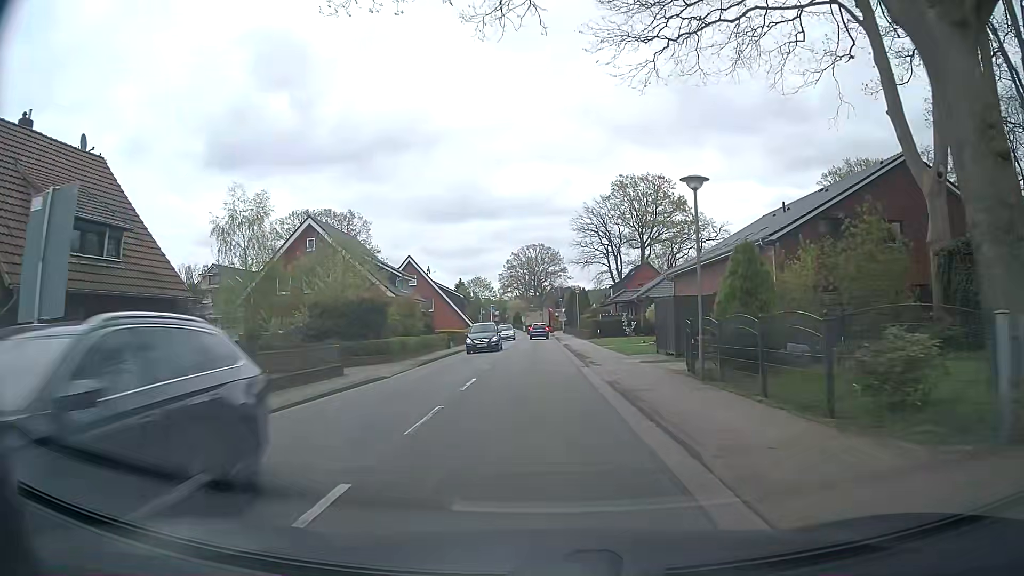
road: tertiary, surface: asphalt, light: Day
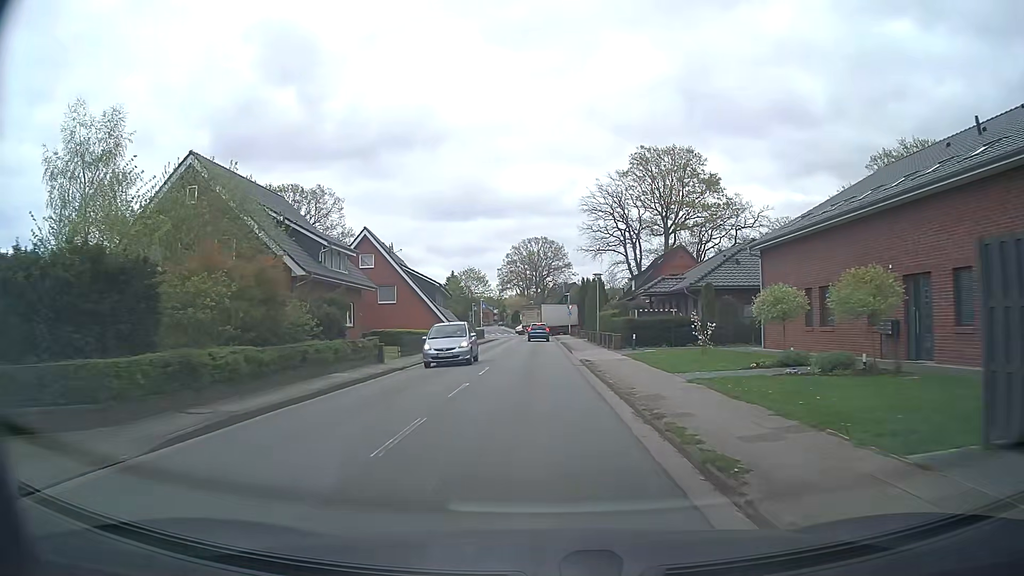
(-0.1, +18.8) m; 0°
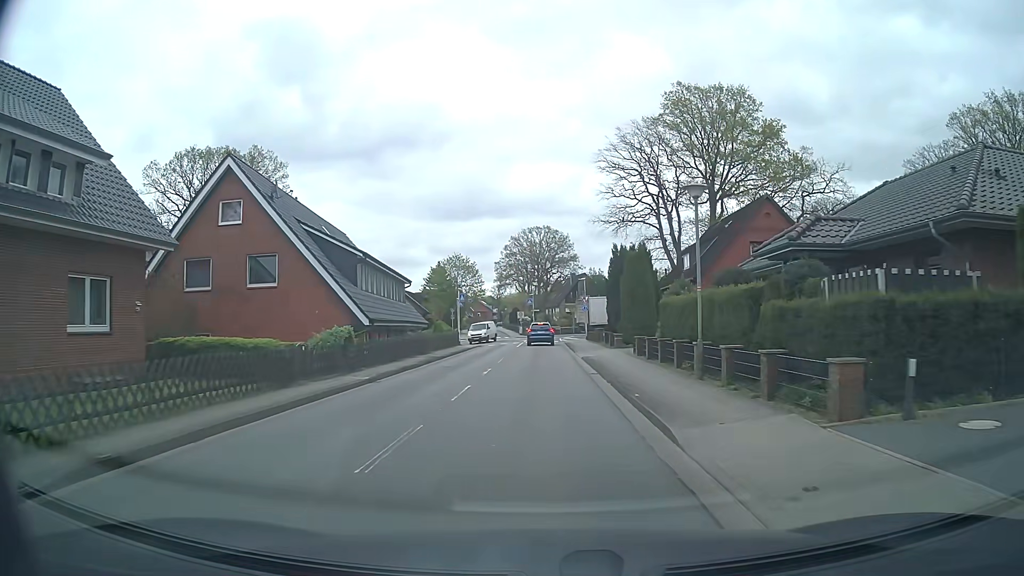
(0.0, +24.4) m; 0°
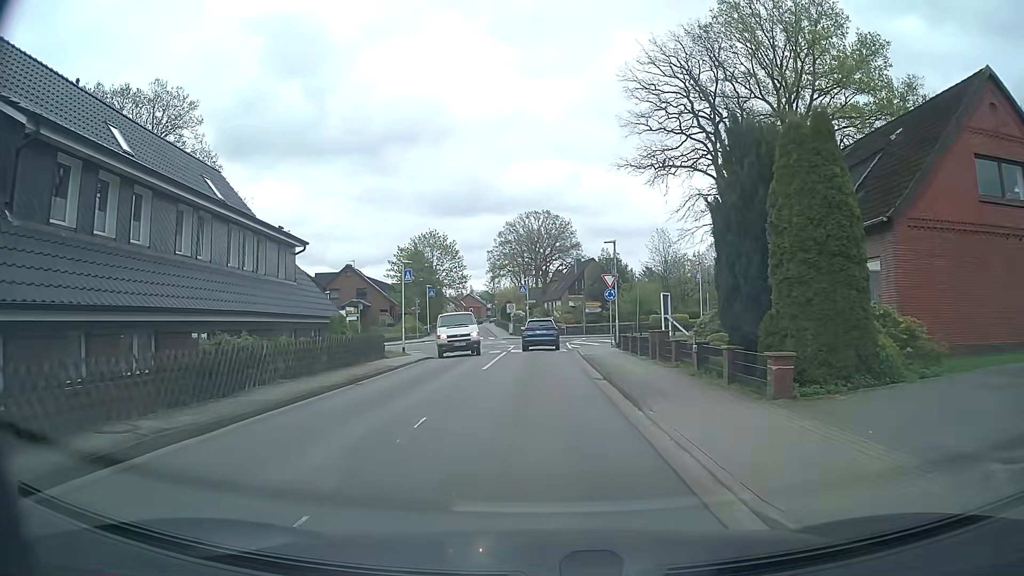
(0.0, +22.1) m; +1°
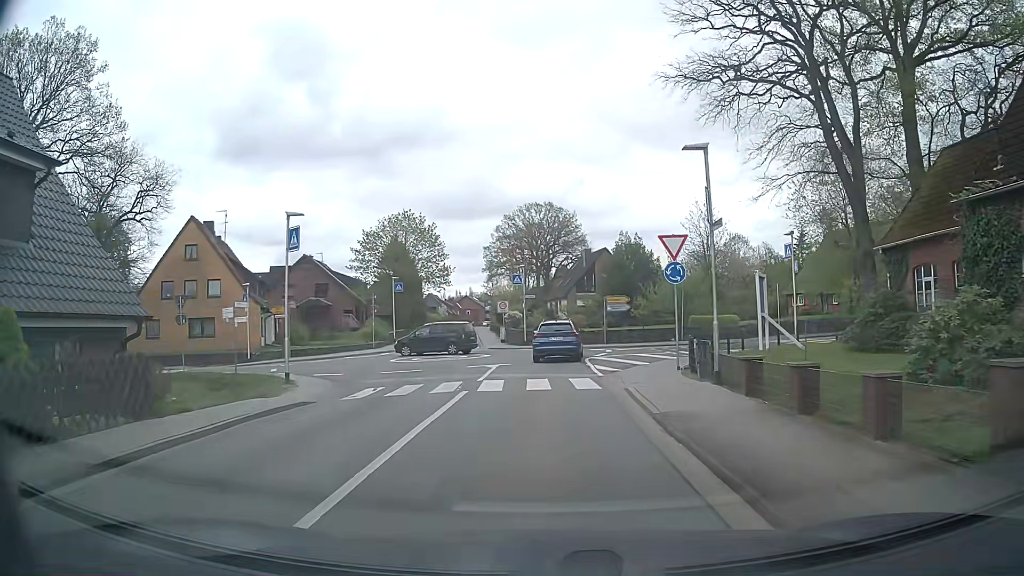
(-0.2, +16.4) m; -1°
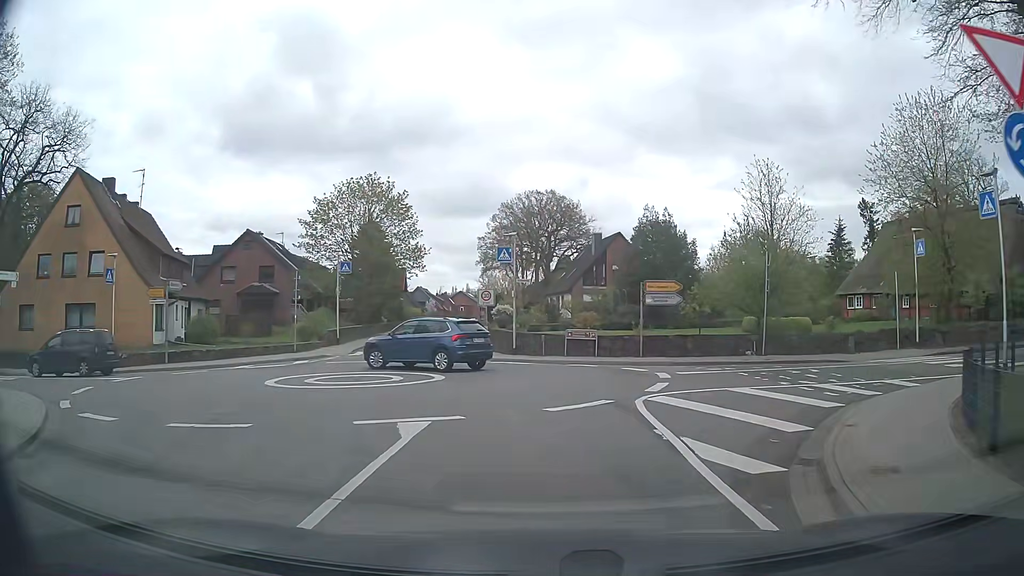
(+0.1, +14.2) m; 0°
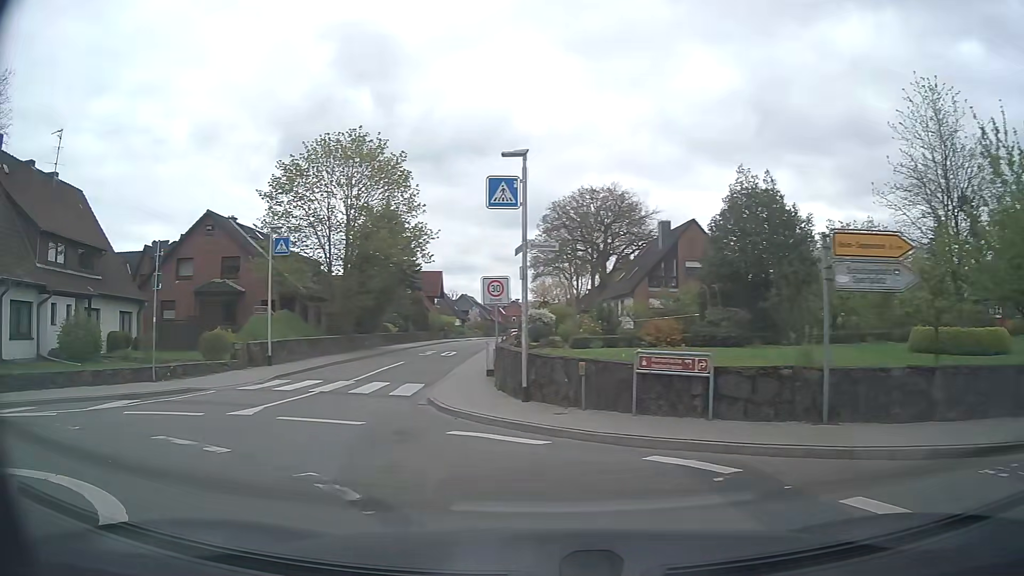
(+0.7, +14.3) m; -3°
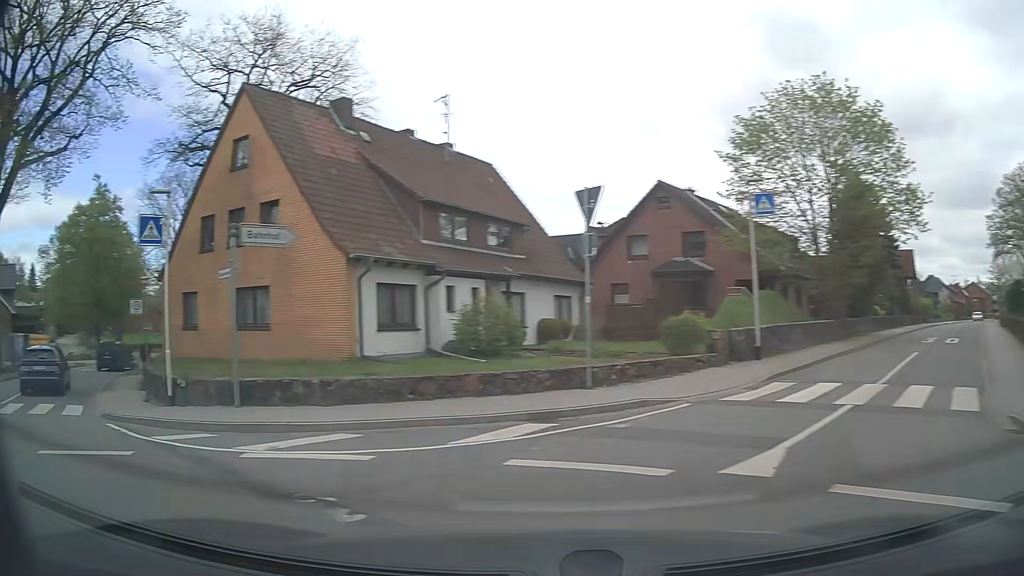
(-1.7, +5.8) m; -38°
(-5, +8) (-13, +14) (-20, +22) (-25, +31) (-28, +40) (-31, +49) (-32, +59) (-30, +69) (-28, +79) (-25, +89) m
